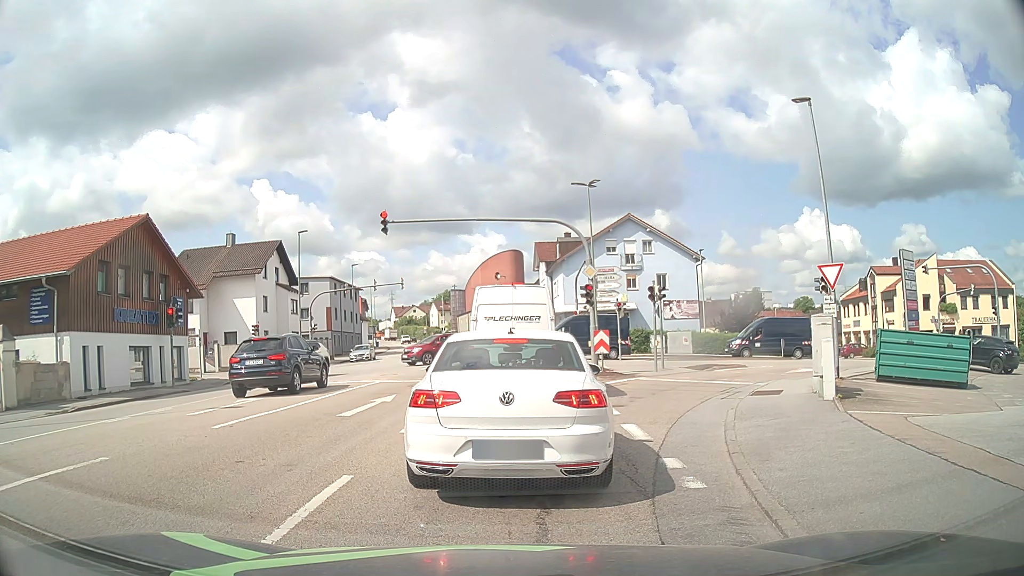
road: tertiary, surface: asphalt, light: Day
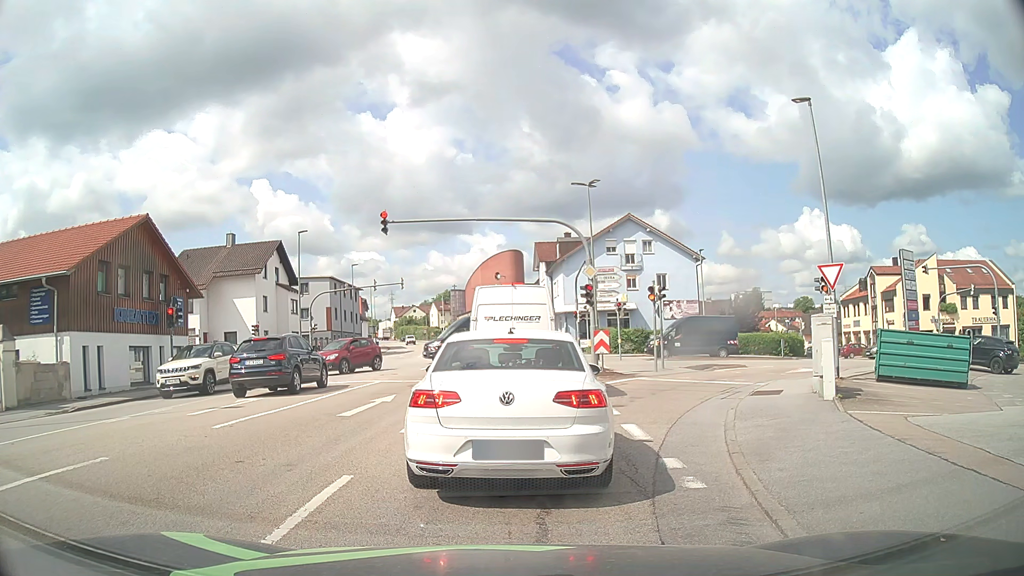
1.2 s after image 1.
(0.0, 0.0) m; 0°
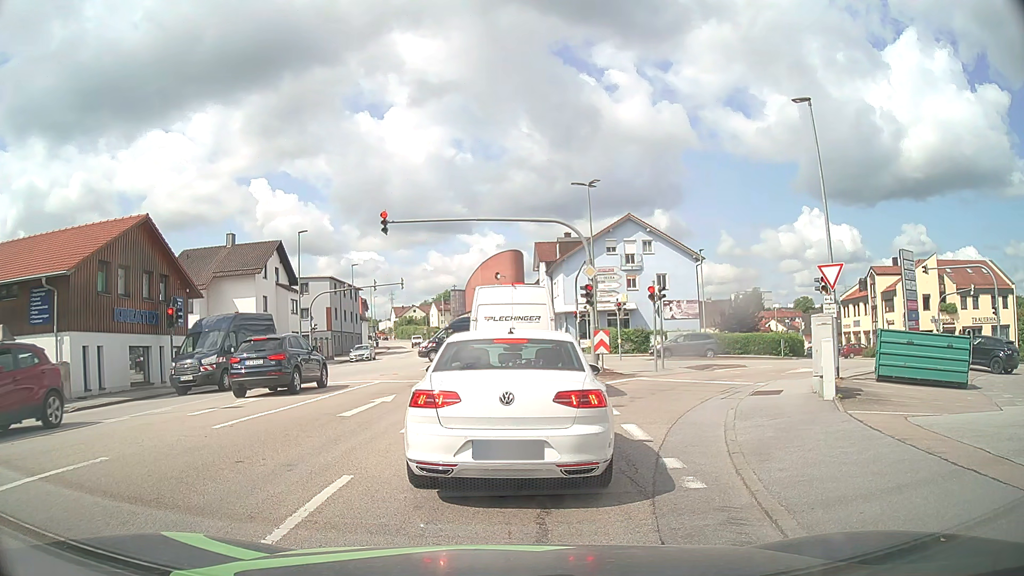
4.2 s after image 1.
(0.0, 0.0) m; 0°
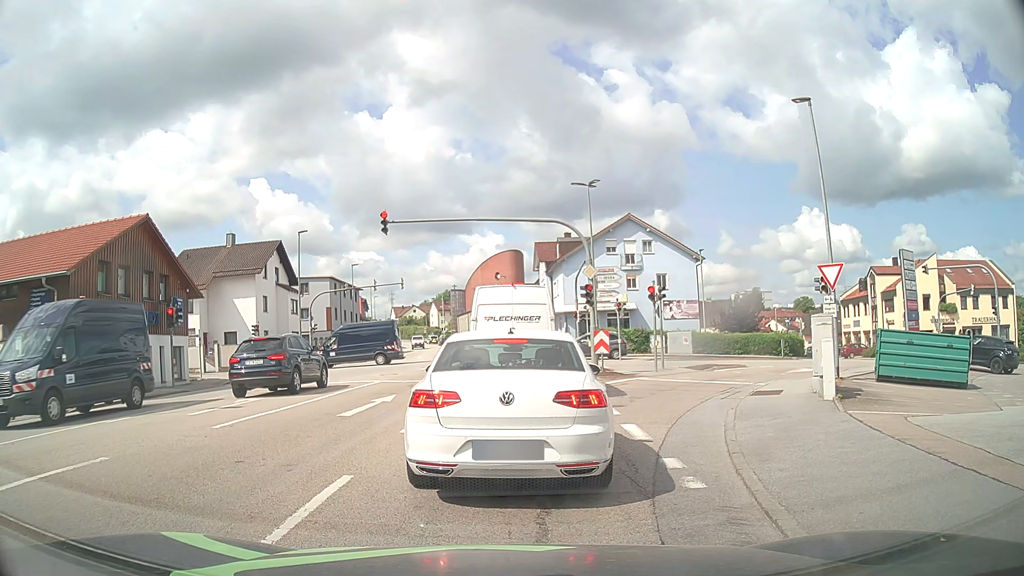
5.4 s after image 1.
(0.0, 0.0) m; 0°
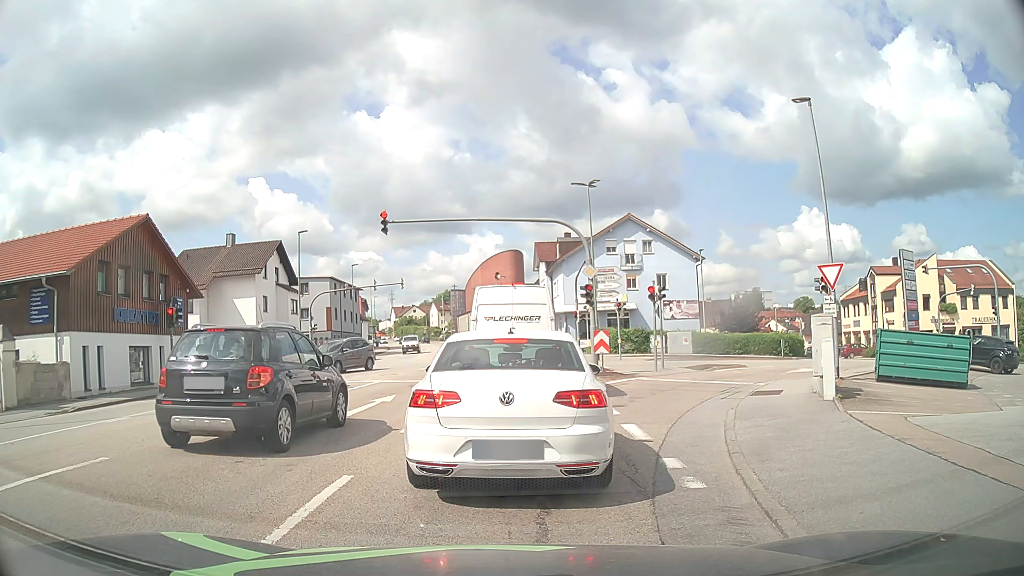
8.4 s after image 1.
(0.0, 0.0) m; 0°
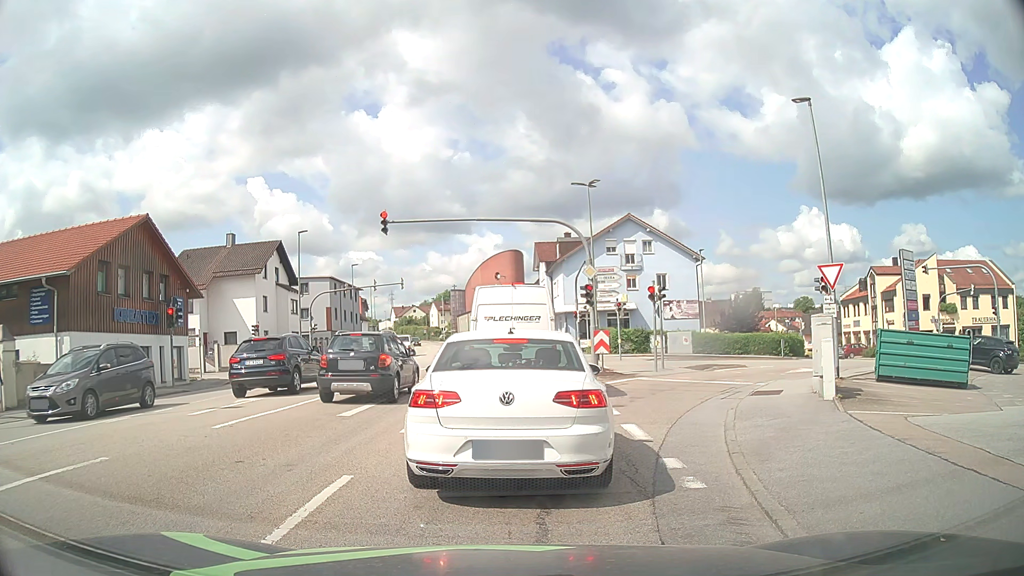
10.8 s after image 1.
(0.0, 0.0) m; 0°
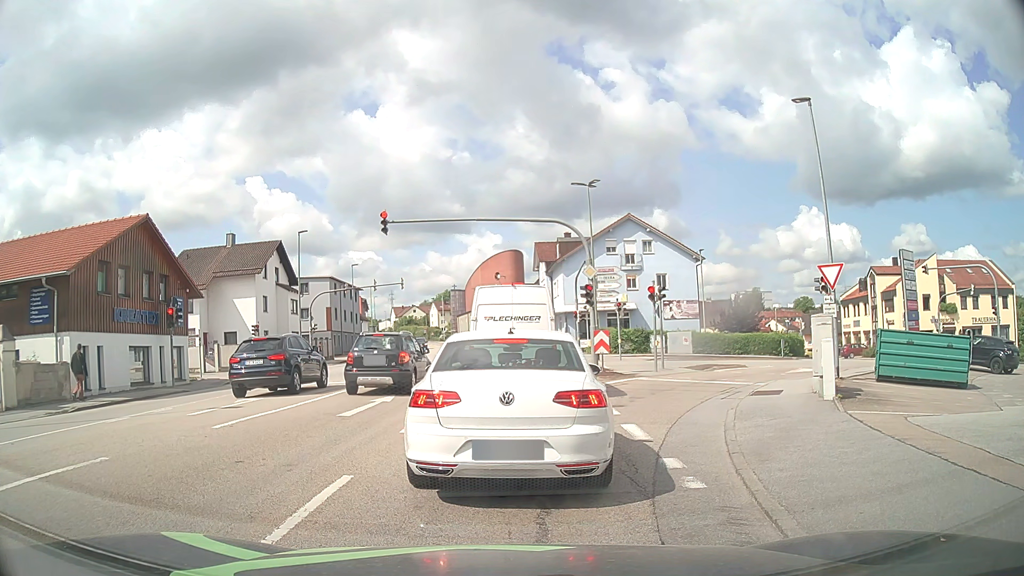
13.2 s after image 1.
(0.0, 0.0) m; 0°
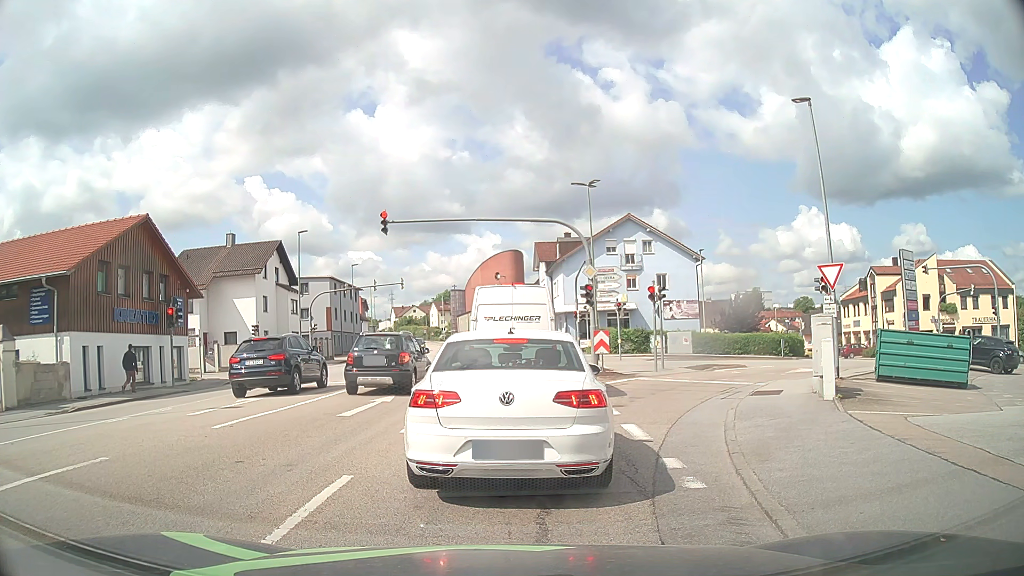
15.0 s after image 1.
(0.0, 0.0) m; 0°
(+1, +10) (+3, +20) (+5, +30) (+6, +40) (+7, +49) (+8, +59) (+9, +69) (+10, +79) (+10, +89) (+10, +99) m
